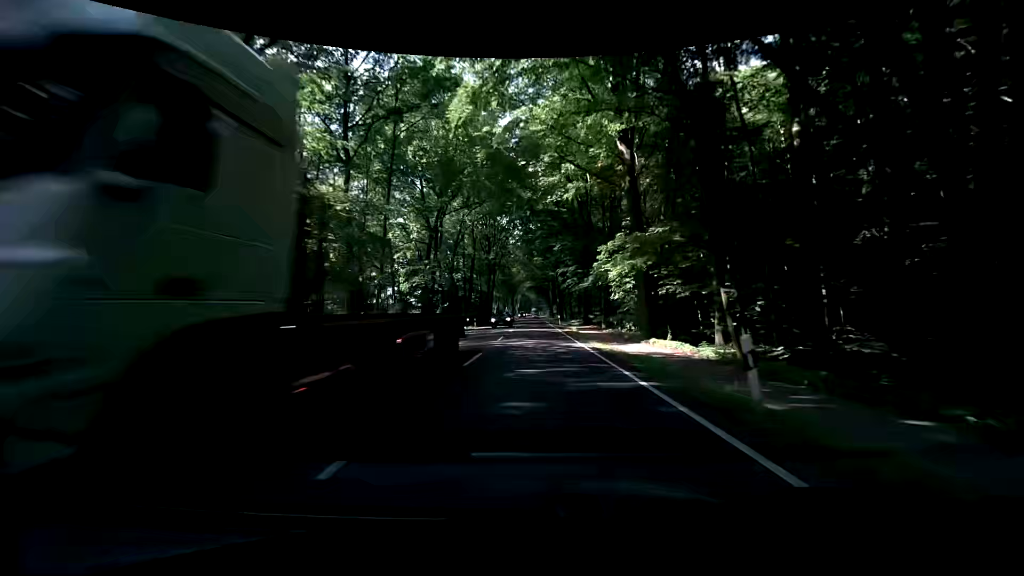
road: primary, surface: asphalt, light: Day
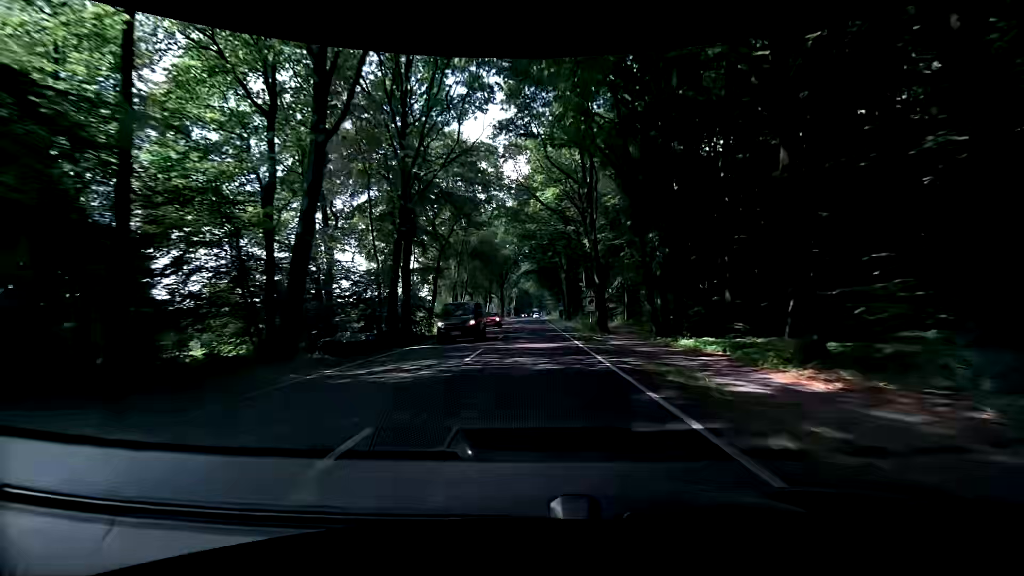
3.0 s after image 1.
(-0.6, +60.3) m; -3°
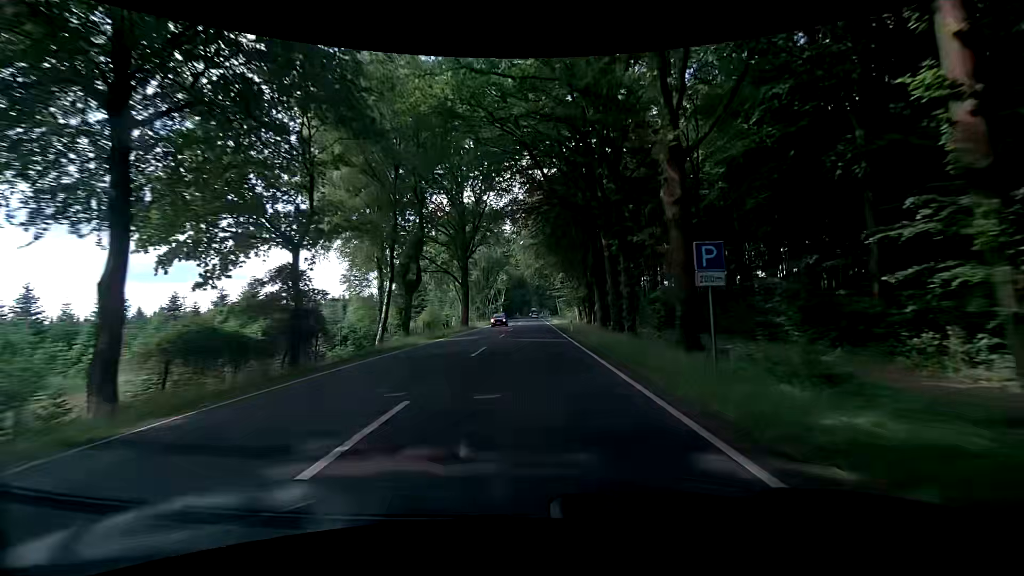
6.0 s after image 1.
(+1.3, +59.6) m; +3°
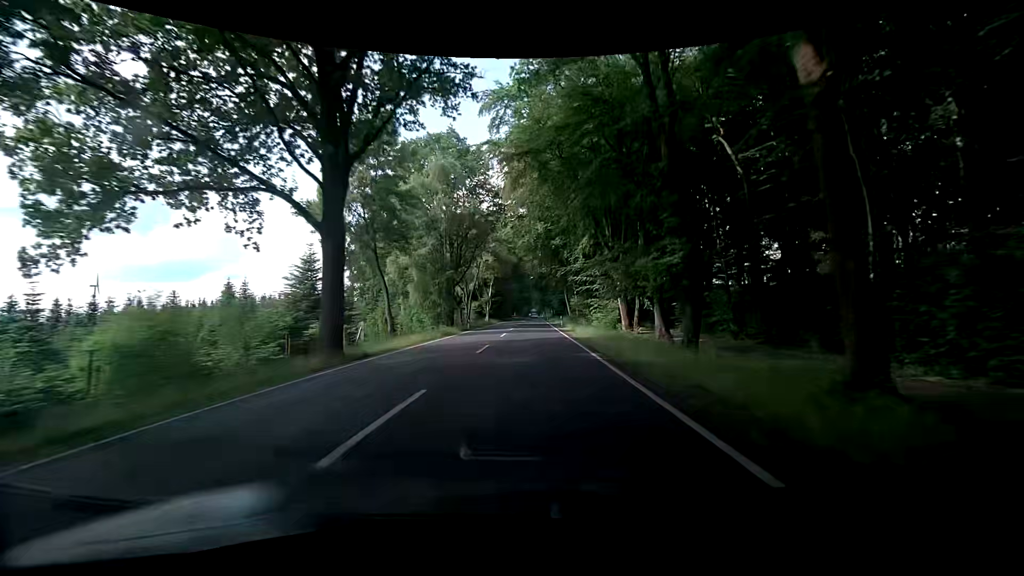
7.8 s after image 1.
(-0.3, +35.8) m; -2°
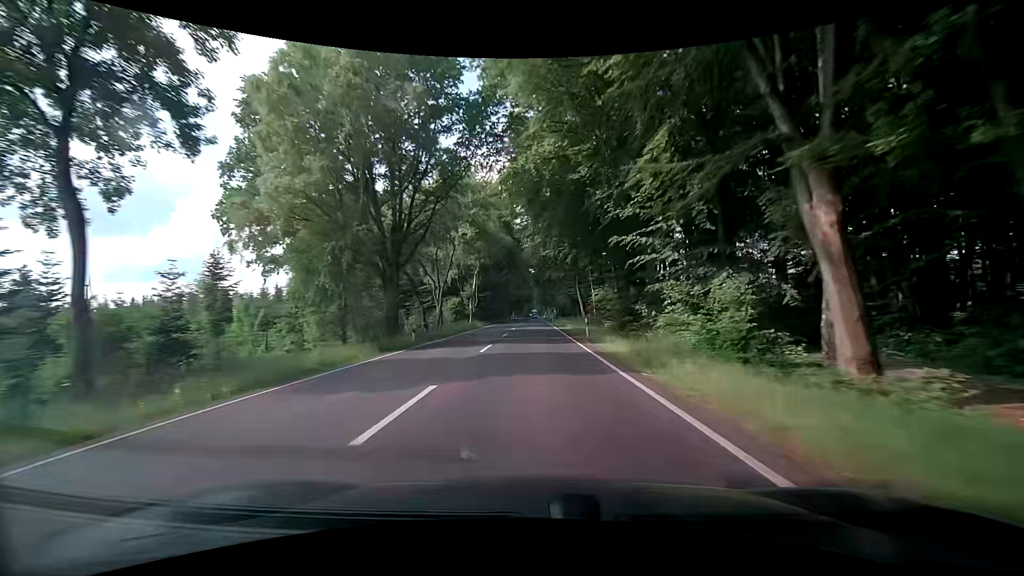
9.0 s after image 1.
(+0.6, +24.1) m; +2°
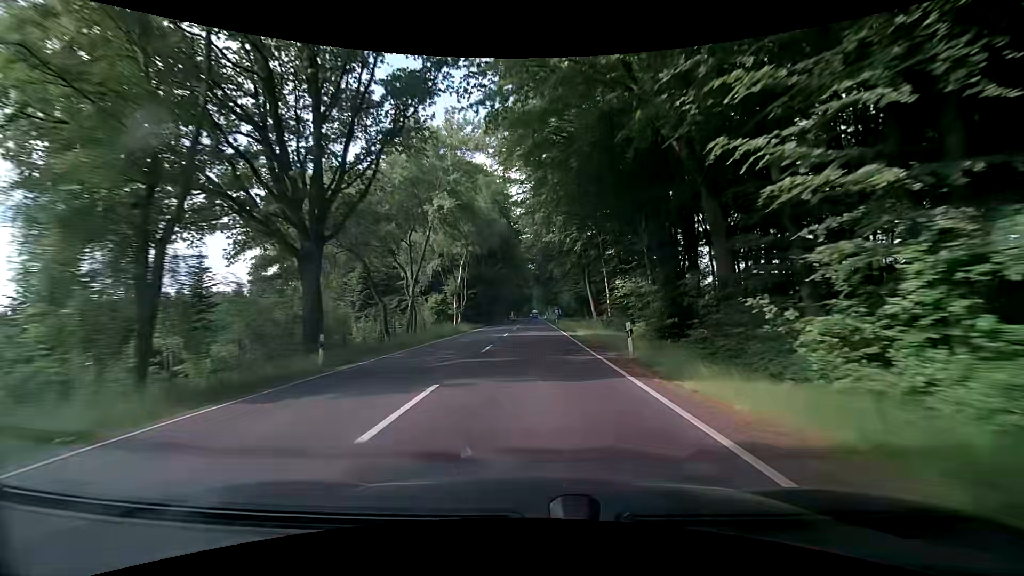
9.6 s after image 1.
(-0.1, +12.2) m; 0°
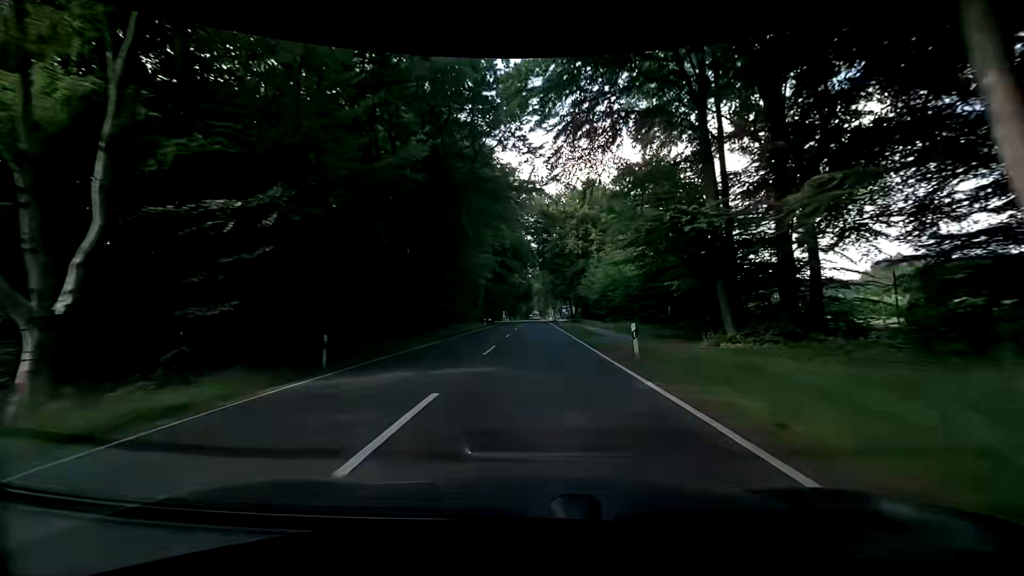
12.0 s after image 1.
(-0.2, +50.3) m; -1°
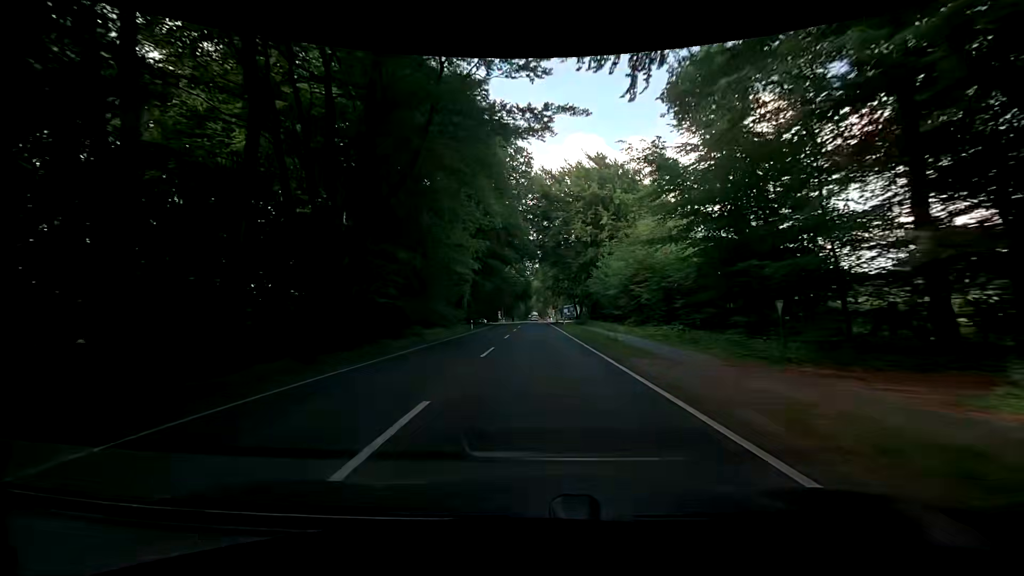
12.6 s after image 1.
(-0.1, +13.0) m; 0°
(0, +10) (0, +20) (0, +30) (0, +40) (0, +50) (0, +60) (+1, +70) (+1, +80) (+1, +90) (+1, +100) m
